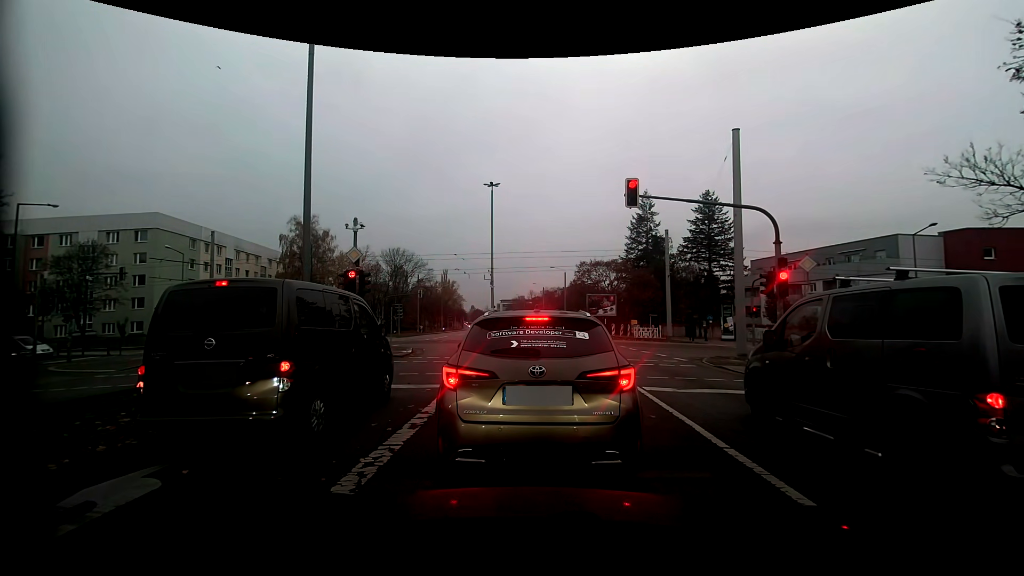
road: secondary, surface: asphalt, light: Day
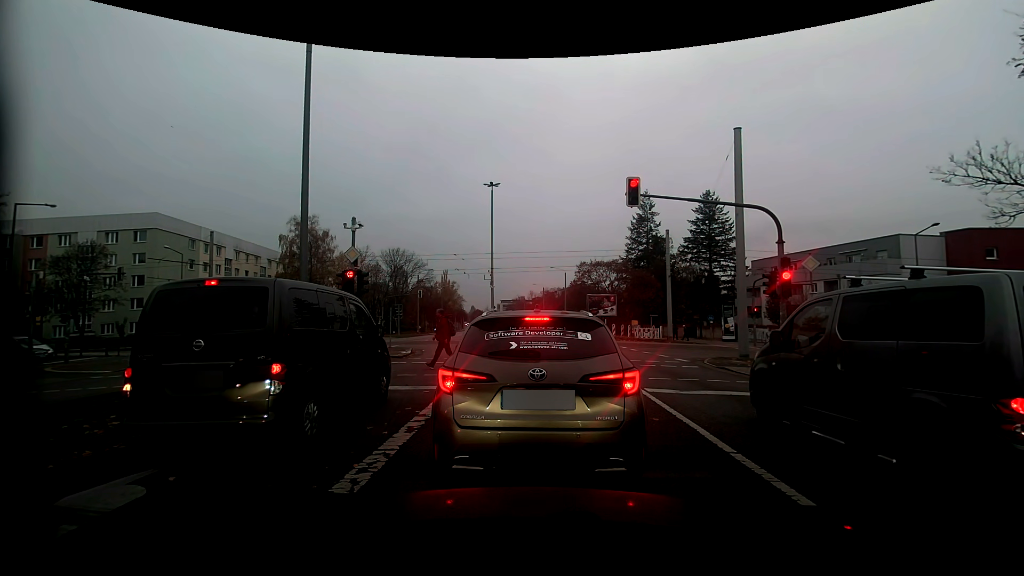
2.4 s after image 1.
(0.0, +0.2) m; 0°
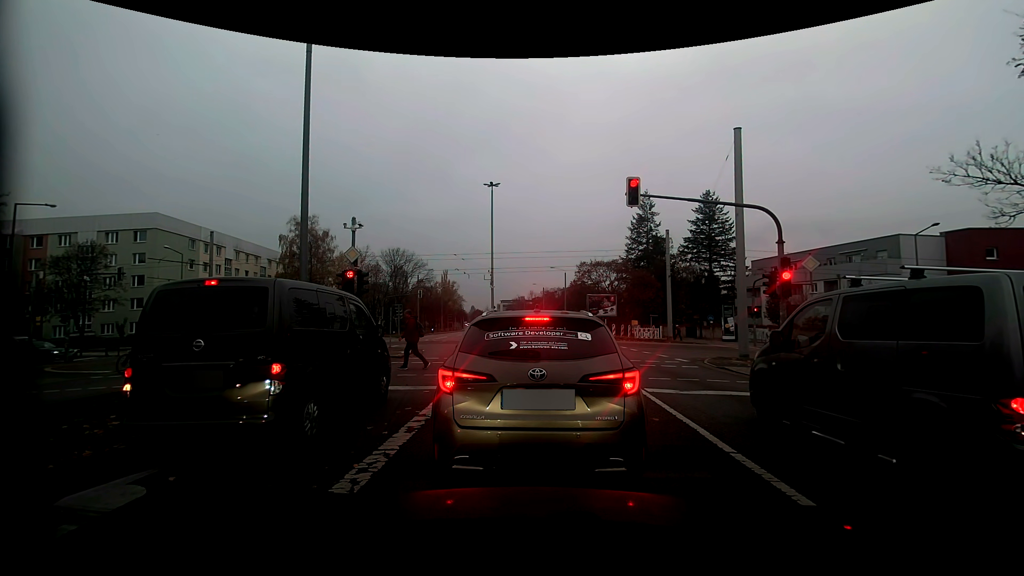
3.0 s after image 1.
(0.0, 0.0) m; 0°
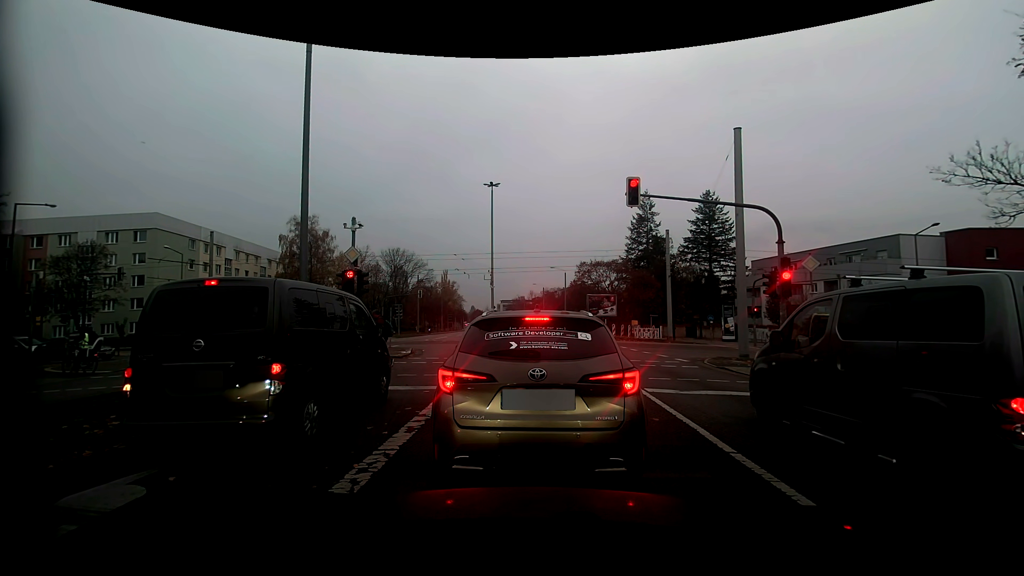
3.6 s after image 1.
(0.0, 0.0) m; 0°
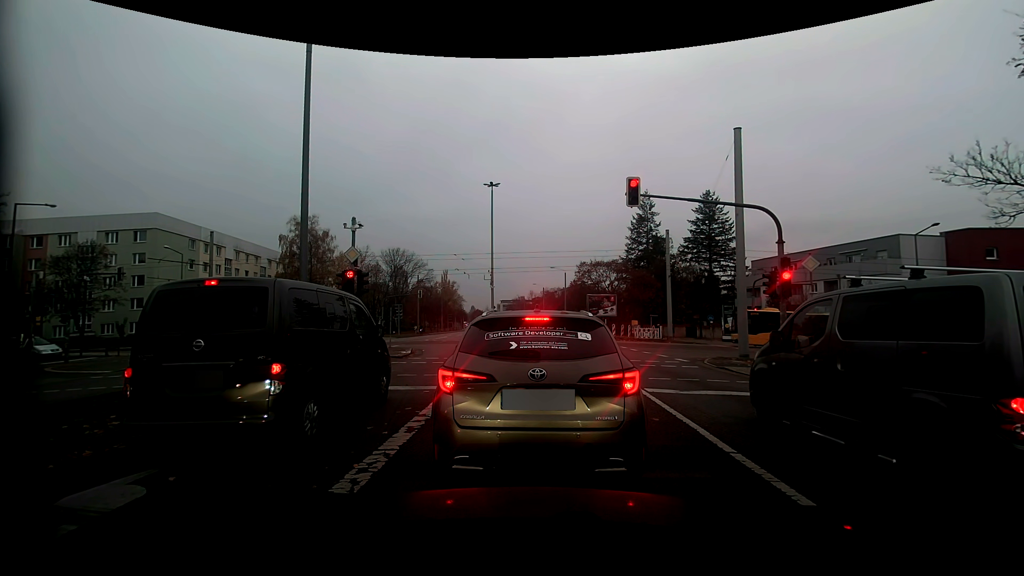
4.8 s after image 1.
(0.0, 0.0) m; 0°
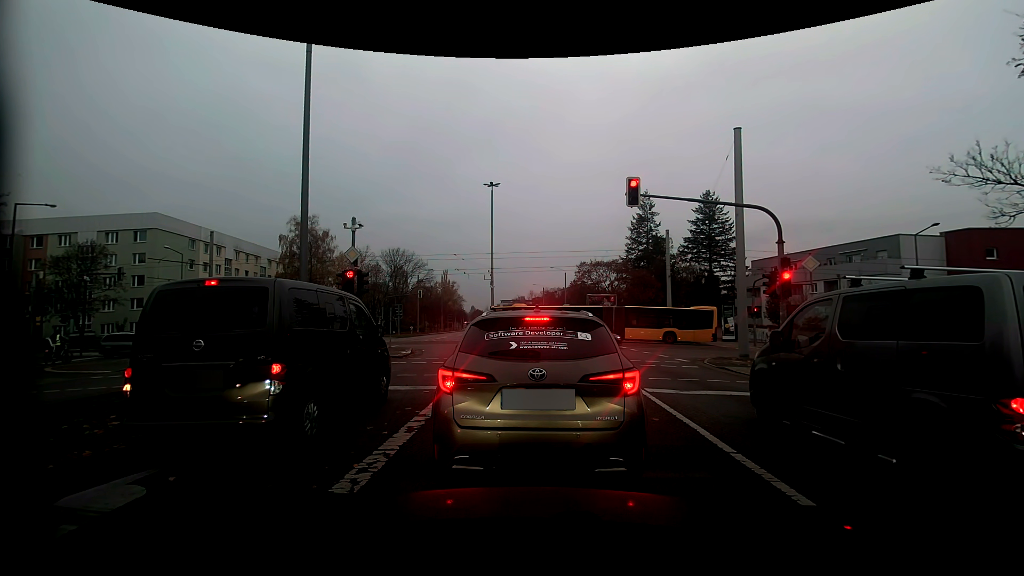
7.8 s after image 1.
(0.0, 0.0) m; 0°
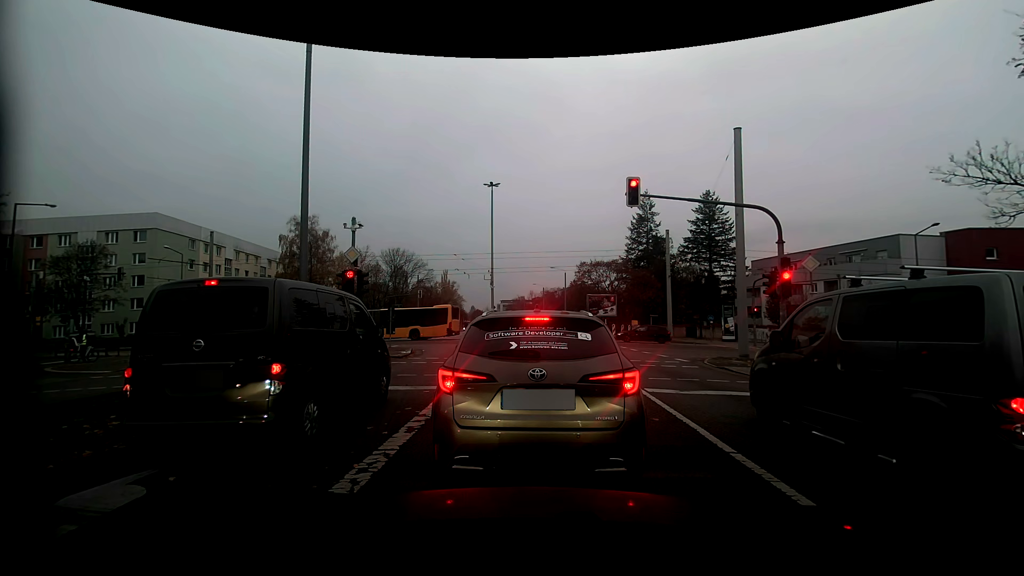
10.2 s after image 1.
(0.0, 0.0) m; 0°
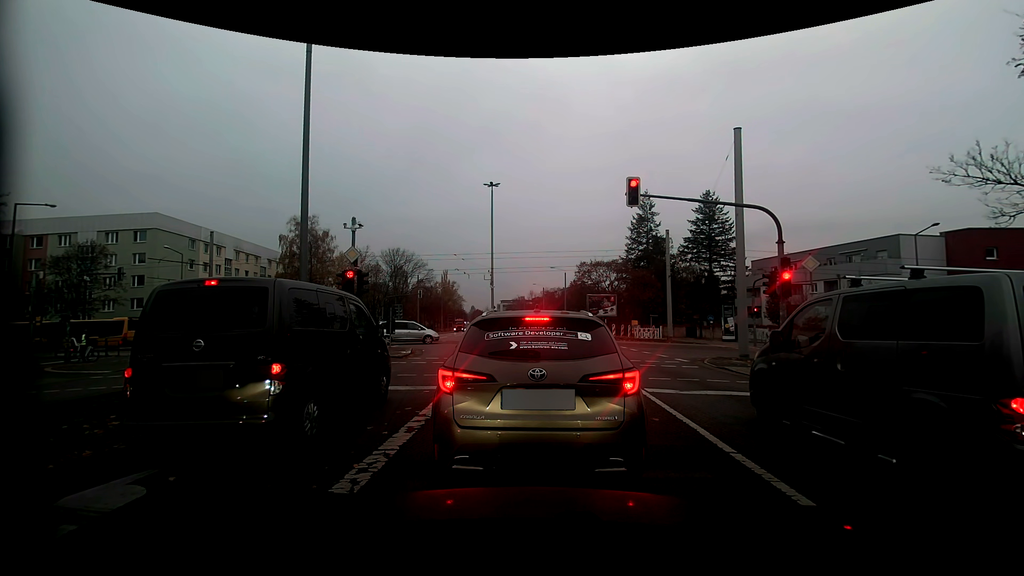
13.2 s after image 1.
(0.0, 0.0) m; 0°
(0, +10) (-1, +20) (-1, +30) (-2, +40) (-3, +50) (-4, +60) (-5, +70) (-6, +80) (-7, +90) (-8, +100) m
